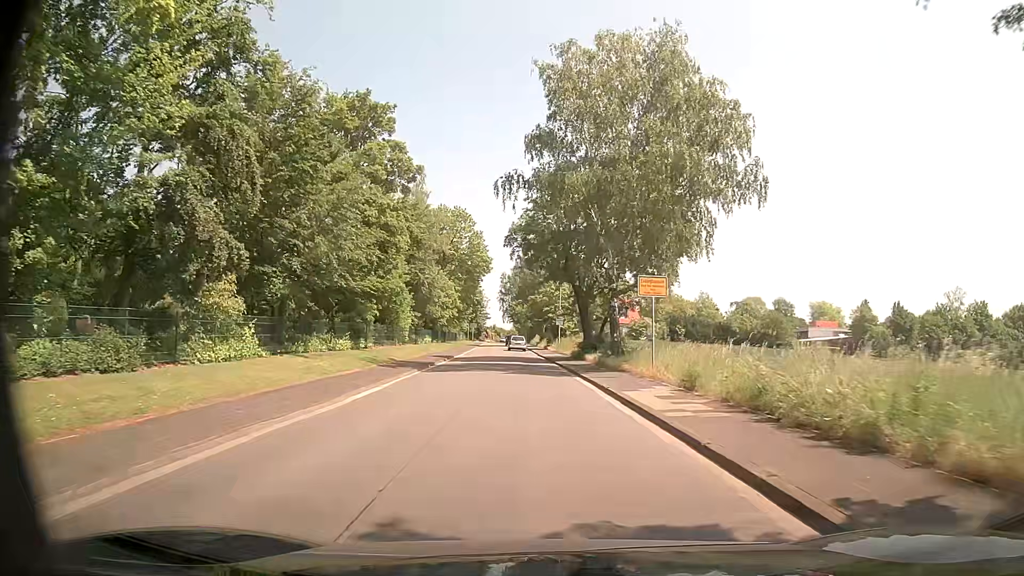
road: tertiary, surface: asphalt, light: Day
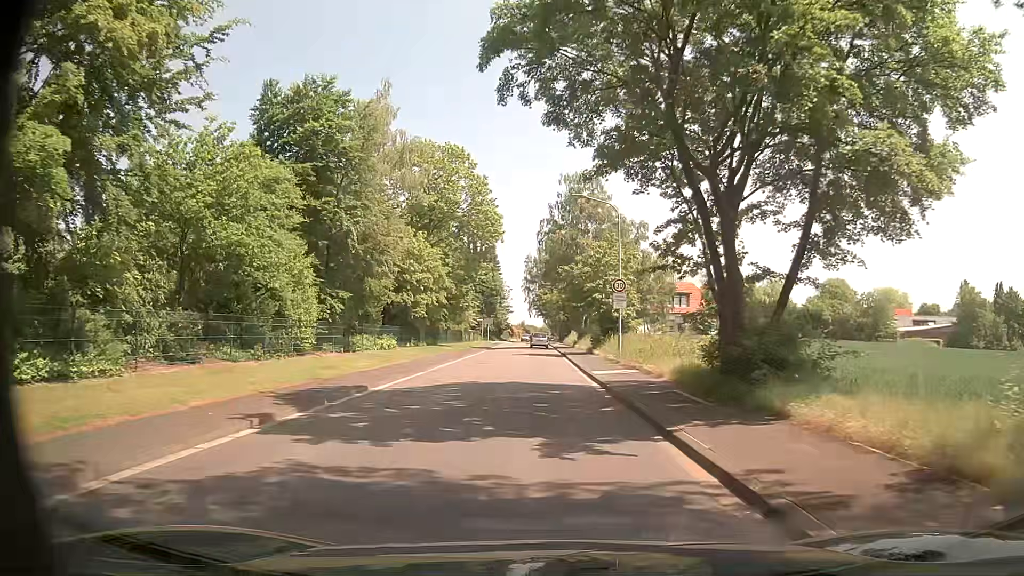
(-0.8, +27.8) m; -3°
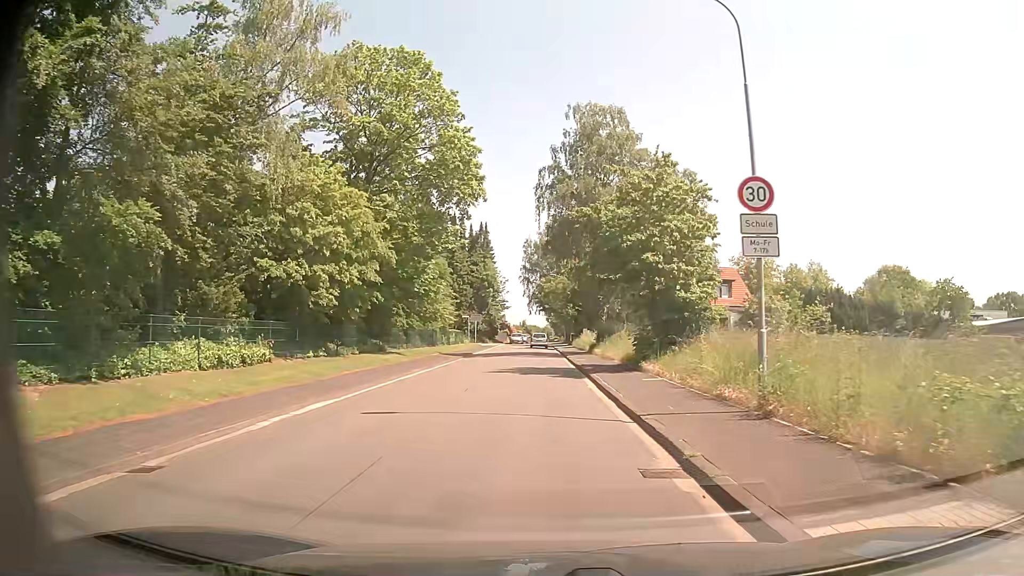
(-0.2, +19.6) m; -1°
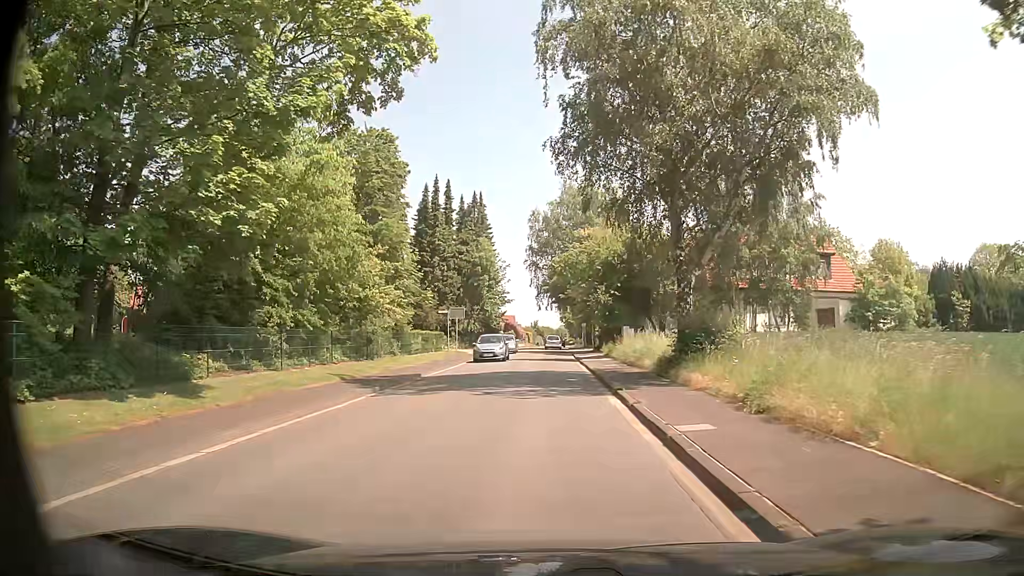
(-0.1, +23.1) m; -3°
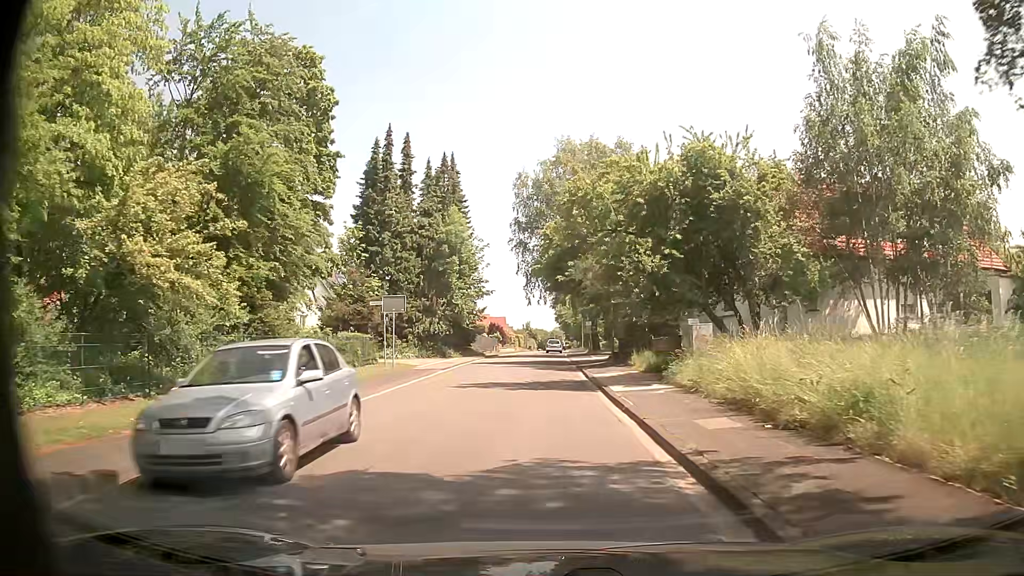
(+0.7, +18.1) m; +2°
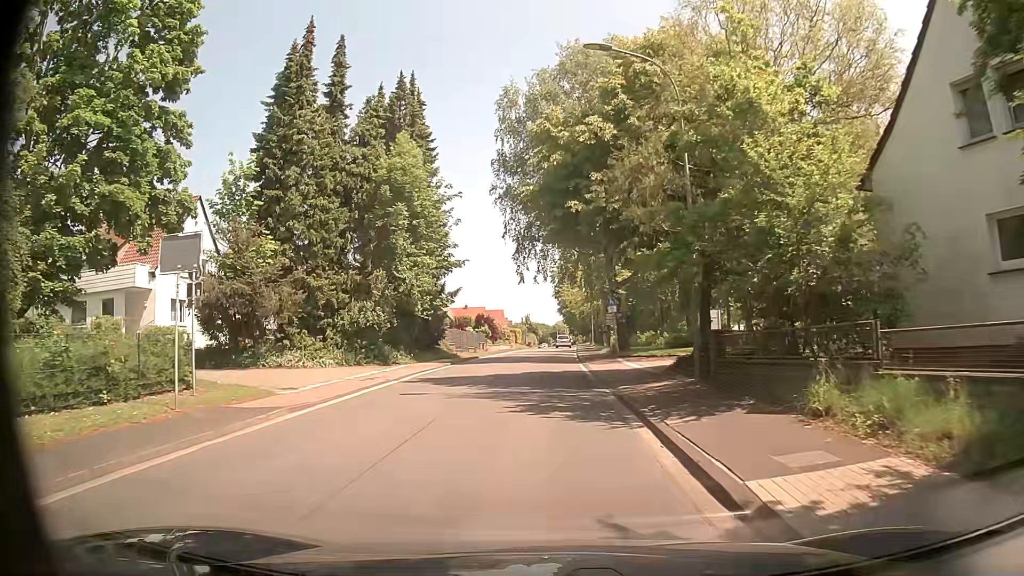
(+0.1, +18.3) m; 0°
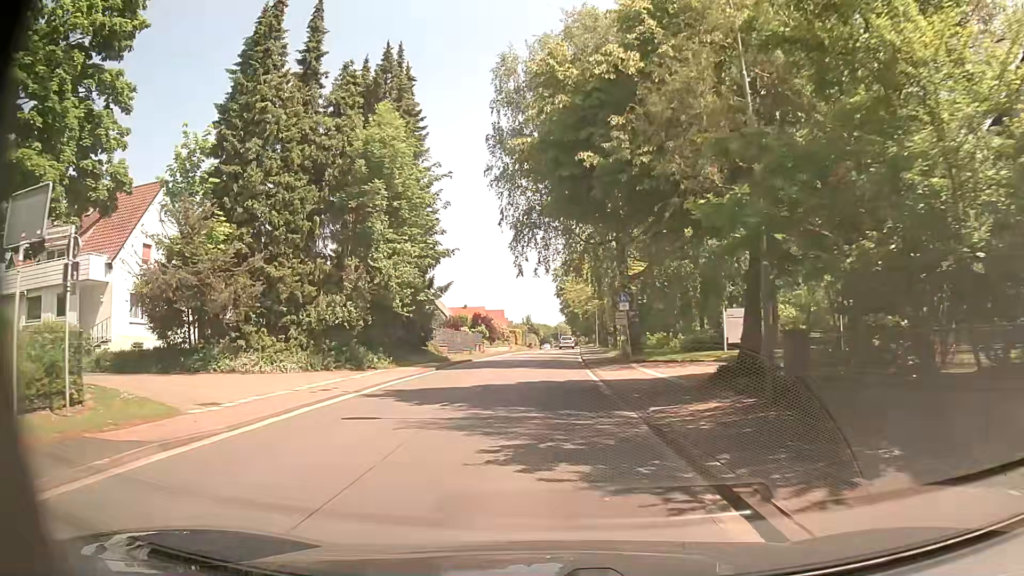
(0.0, +4.6) m; +1°
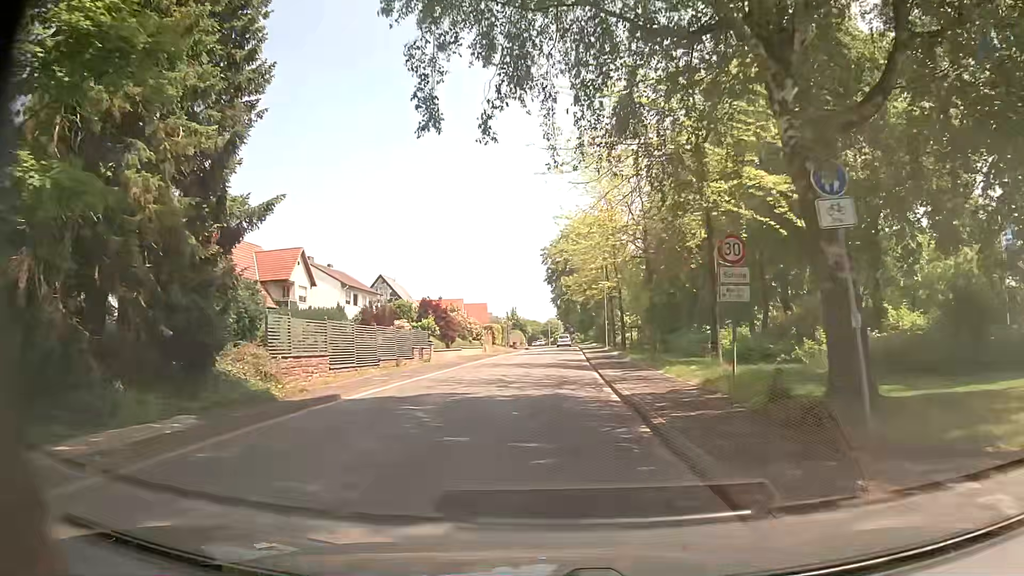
(-0.2, +23.1) m; 0°
(0, +10) (0, +20) (0, +30) (+1, +40) (+1, +50) (+1, +60) (+1, +70) (+2, +80) (+2, +90) (+2, +100) m
